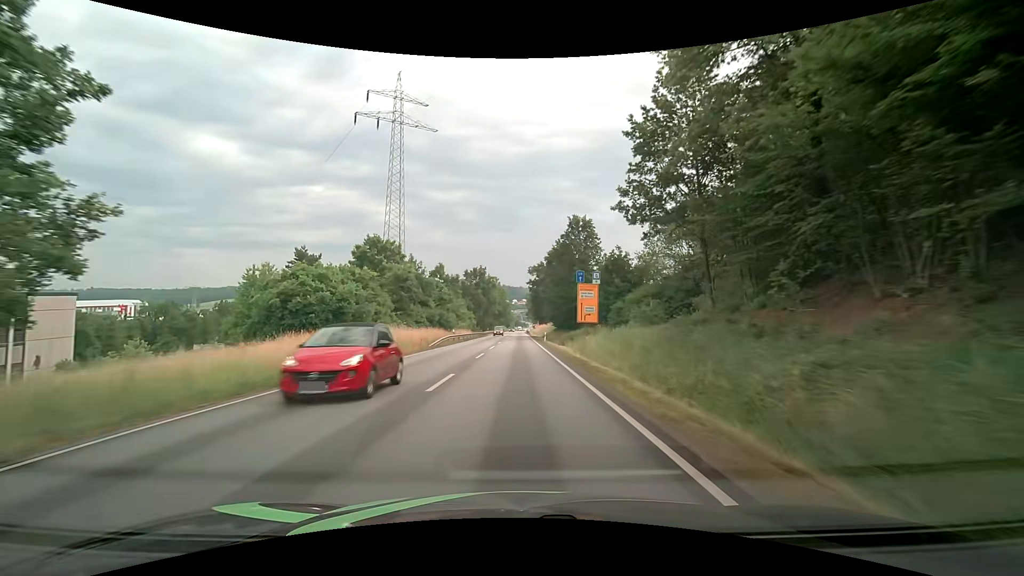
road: primary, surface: asphalt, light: Day
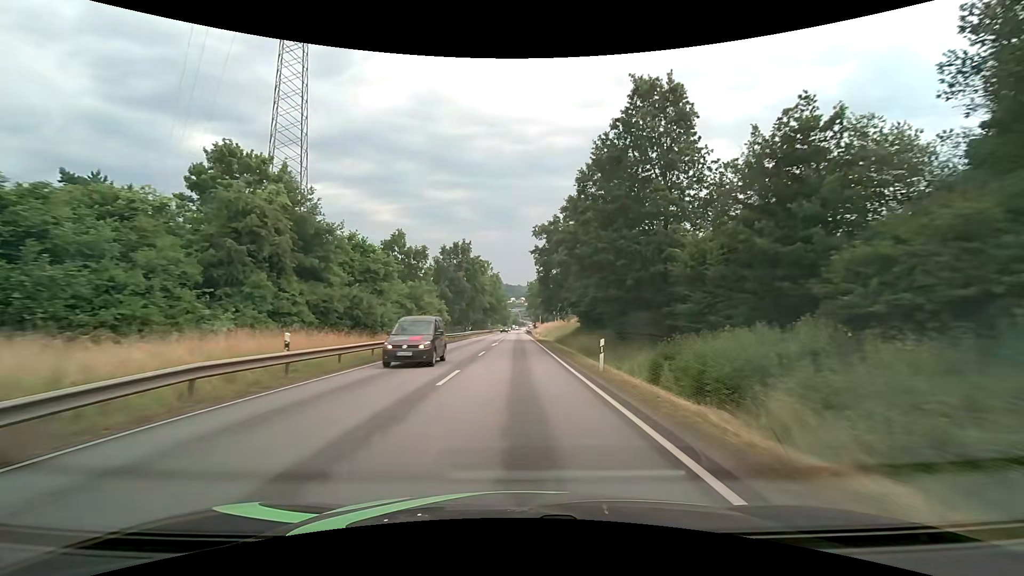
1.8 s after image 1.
(+0.1, +34.8) m; 0°
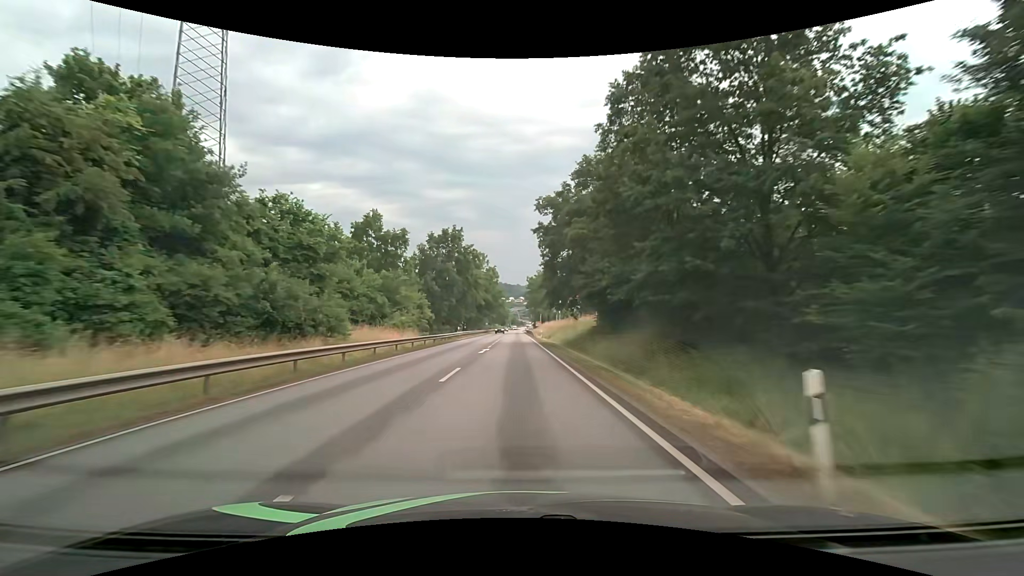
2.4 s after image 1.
(0.0, +11.5) m; 0°
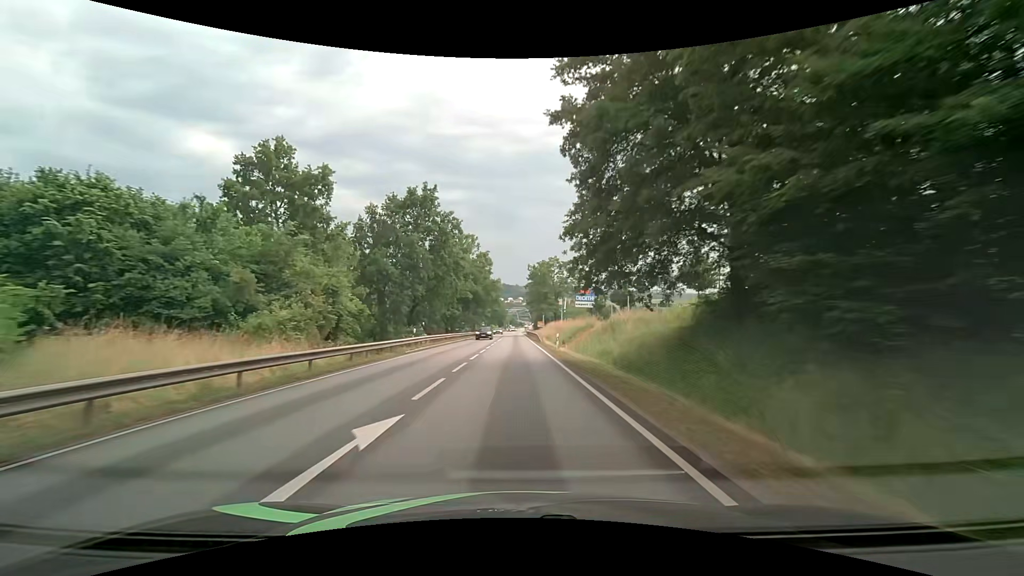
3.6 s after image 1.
(+0.1, +22.7) m; 0°
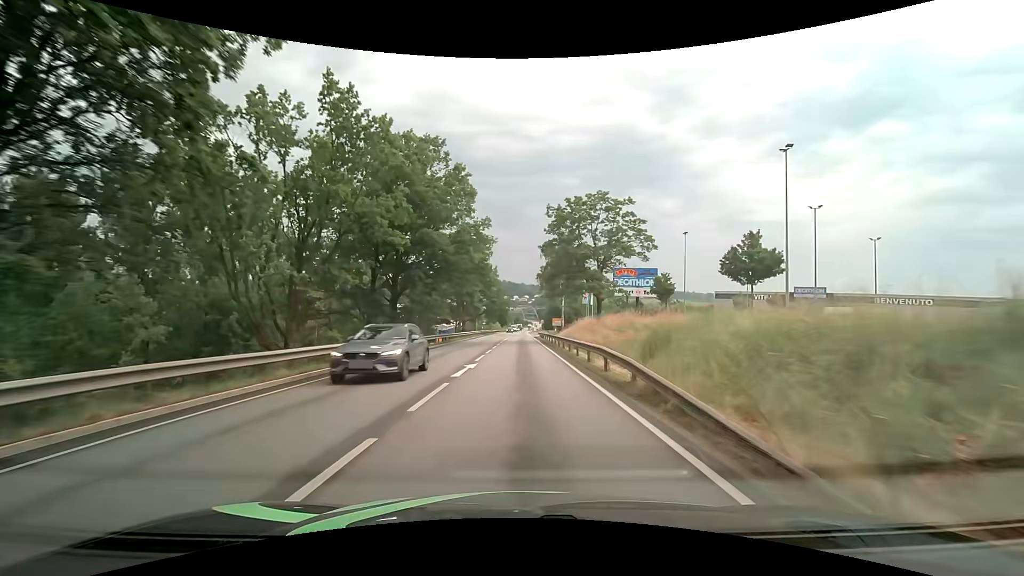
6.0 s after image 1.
(-0.3, +43.2) m; -1°
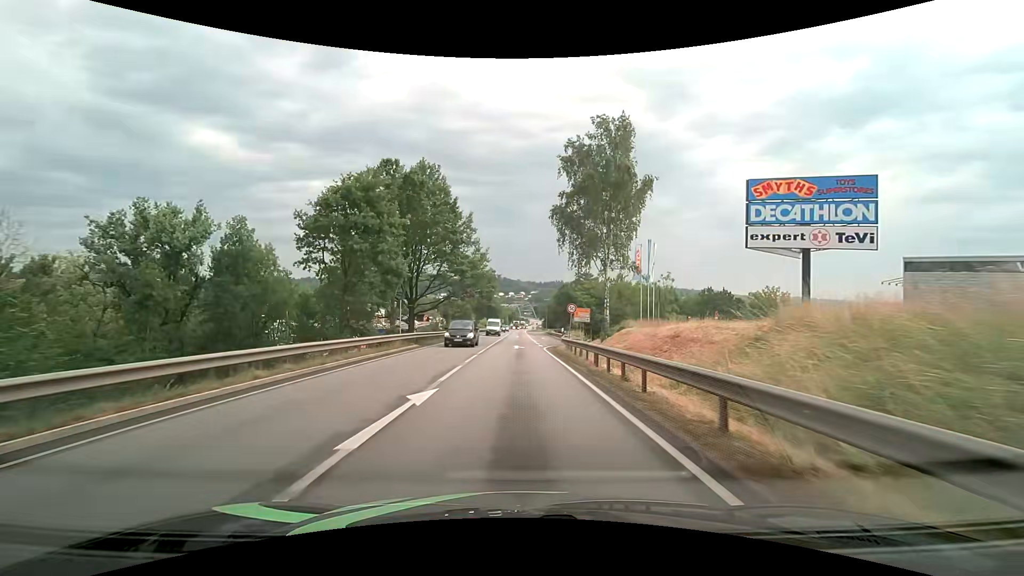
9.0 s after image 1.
(+0.4, +49.4) m; 0°
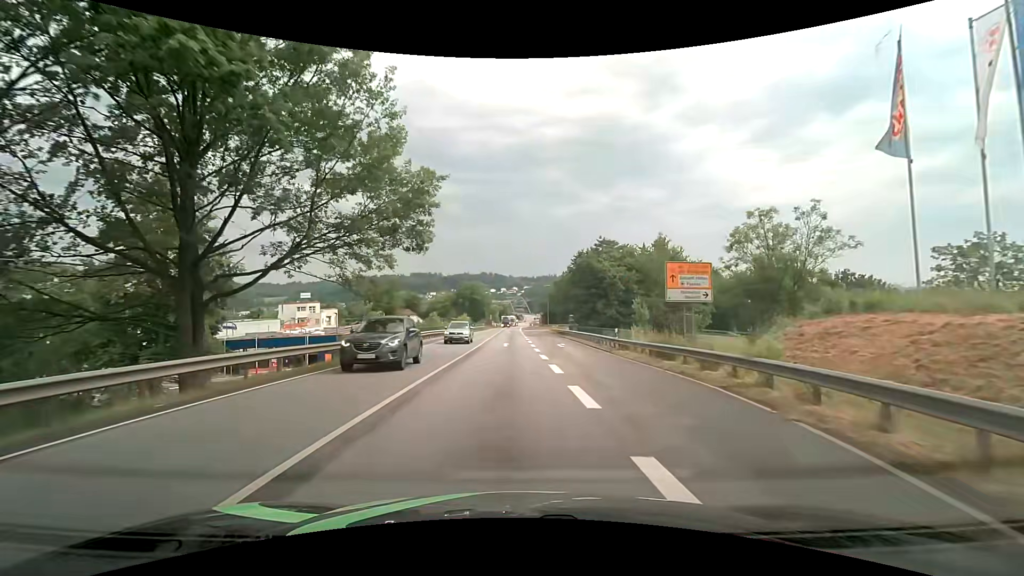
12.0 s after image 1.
(+0.5, +39.0) m; +1°
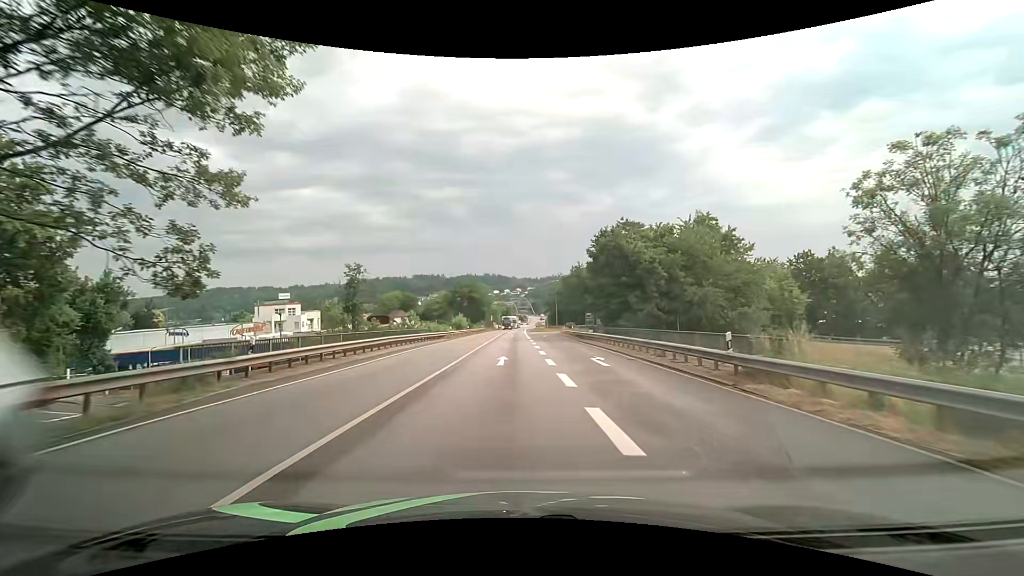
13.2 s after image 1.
(-0.1, +14.8) m; 0°
